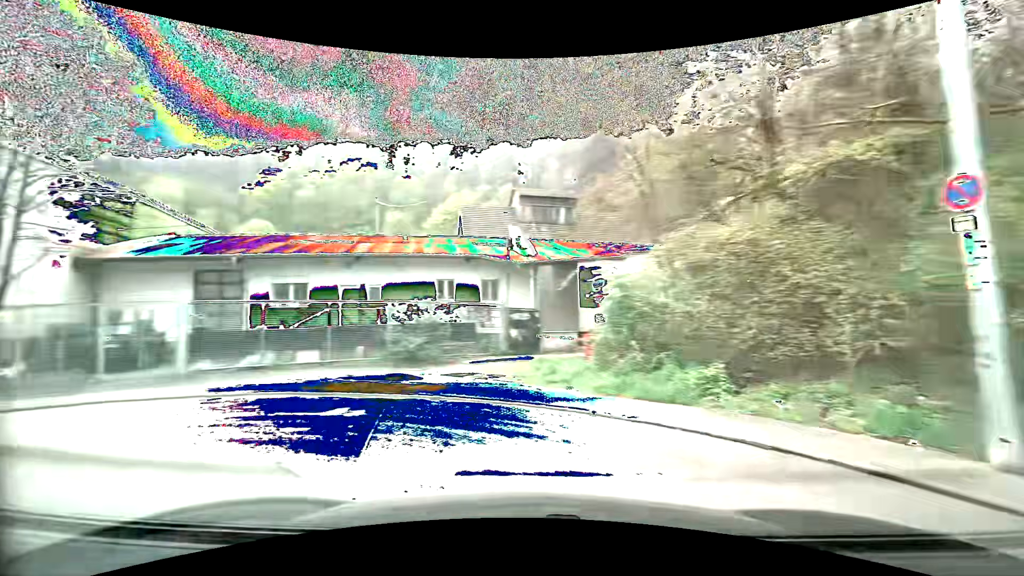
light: Day
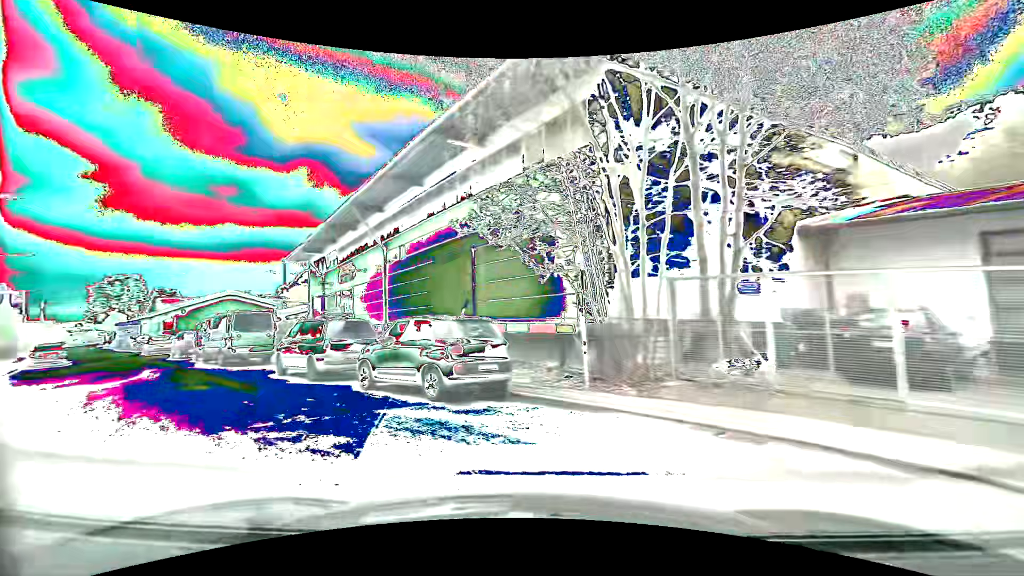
(-4.8, +6.7) m; -70°
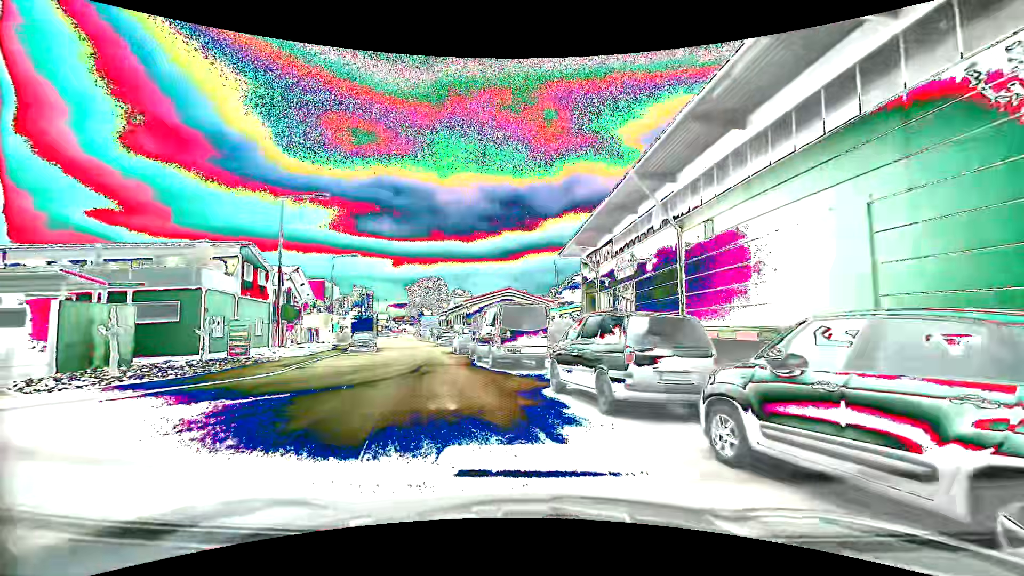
(-1.9, +5.9) m; -30°
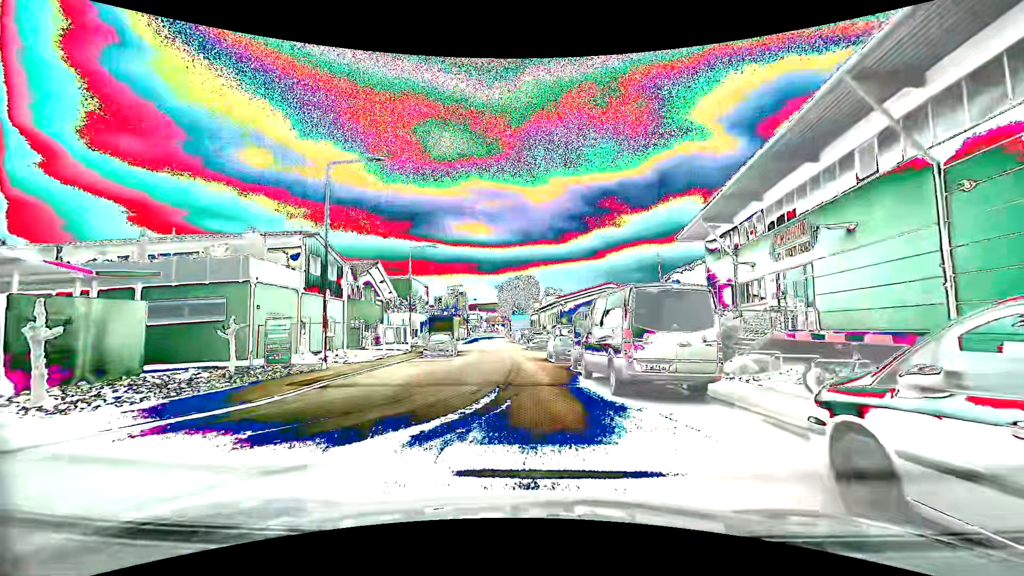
(-0.8, +7.1) m; -10°
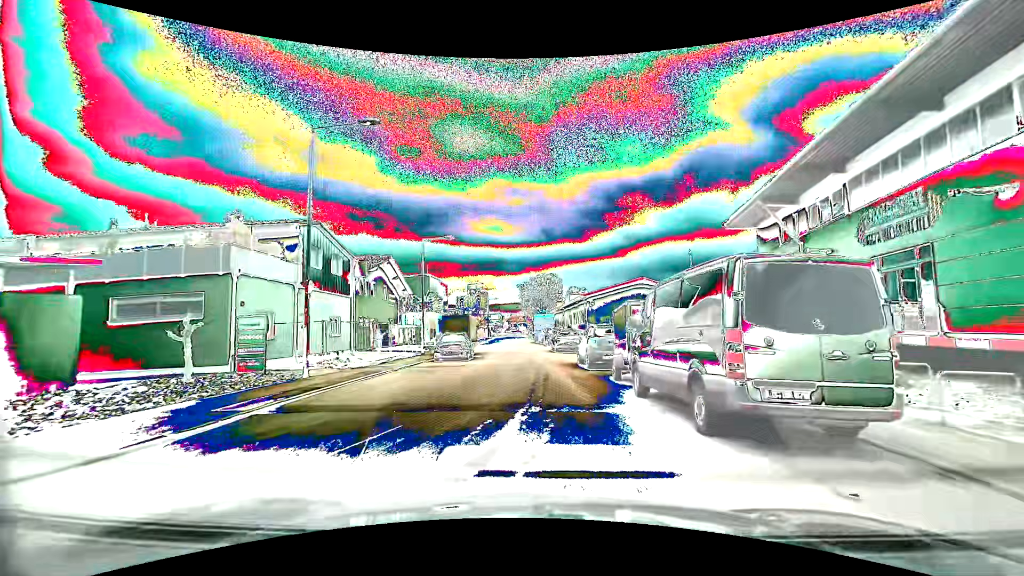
(-0.1, +3.9) m; -3°
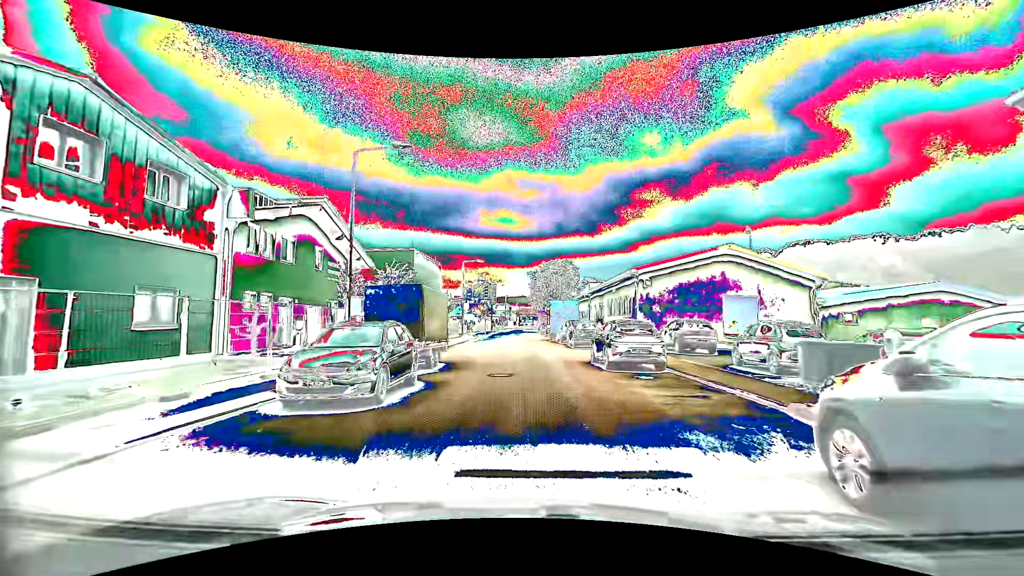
(-0.3, +17.2) m; -1°
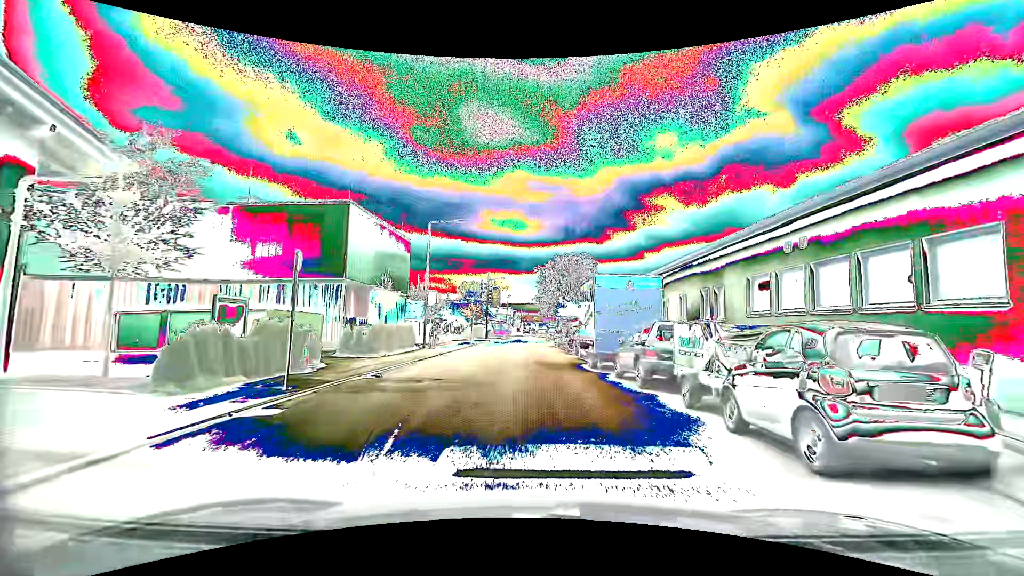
(-0.1, +23.3) m; -1°
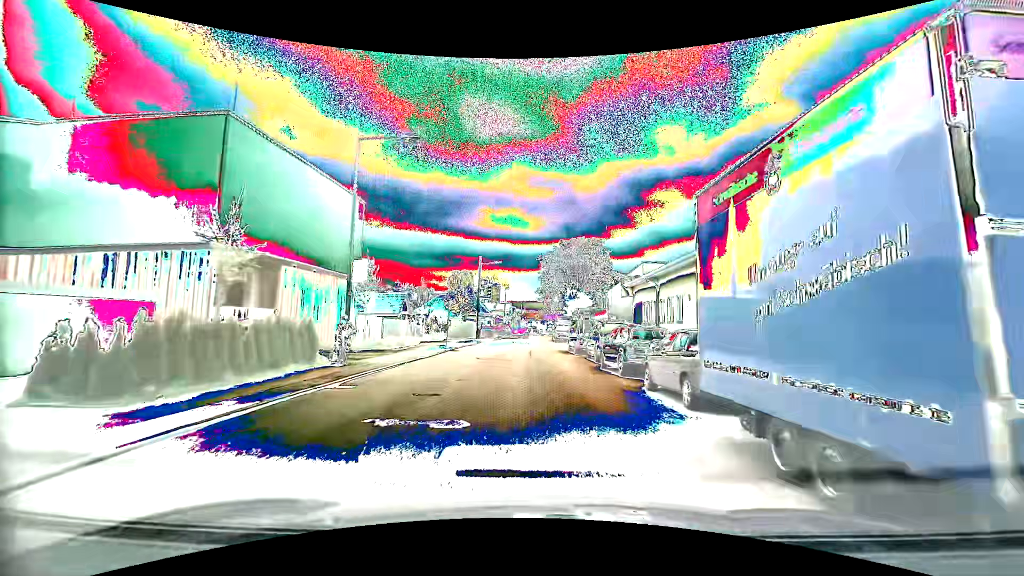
(+0.1, +14.3) m; +1°
(0, +10) (0, +20) (0, +30) (0, +40) (0, +50) (0, +60) (+1, +70) (+2, +80) (+2, +90) (+4, +100) m
